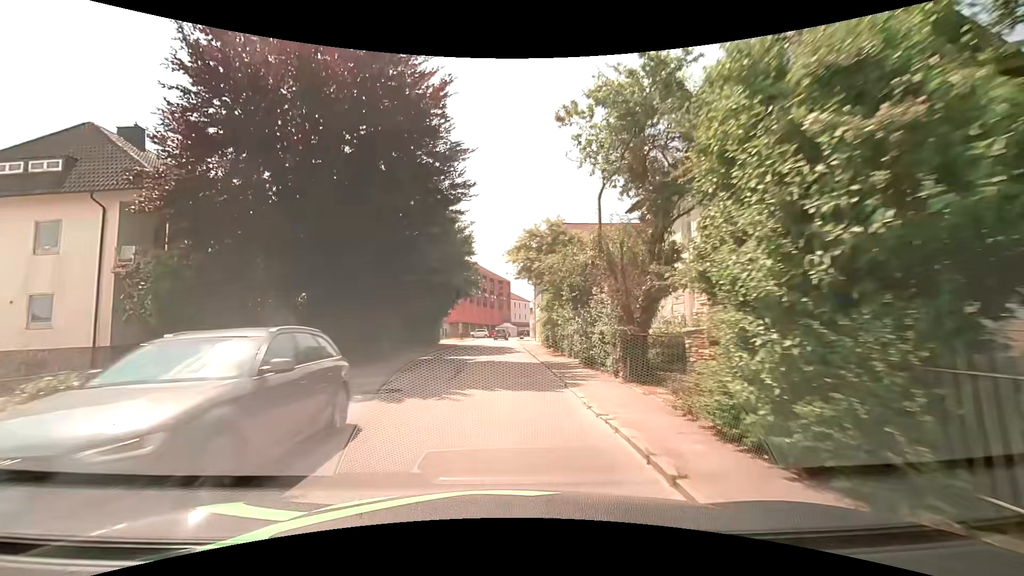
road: tertiary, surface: asphalt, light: Day
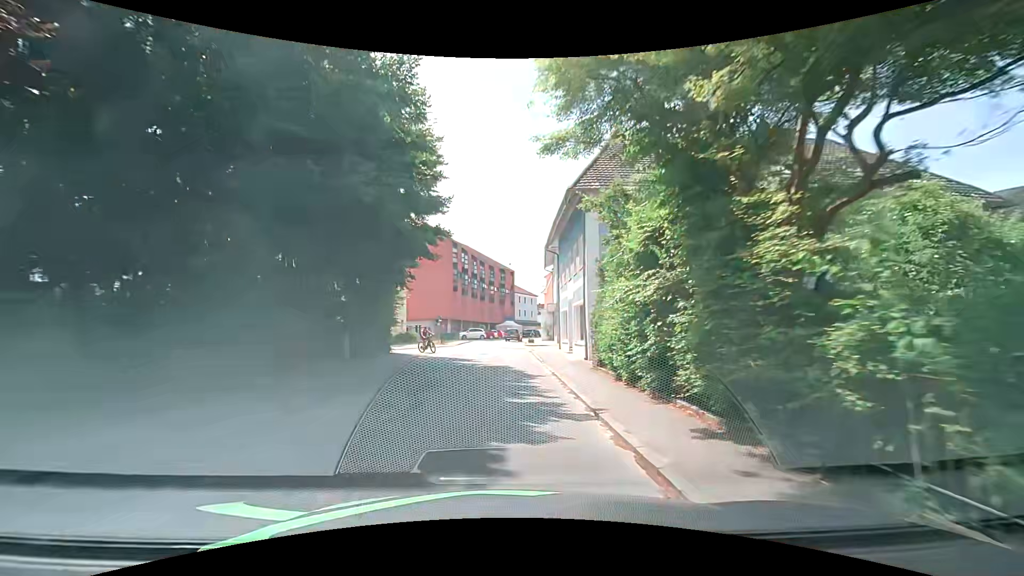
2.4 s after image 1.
(+0.1, +21.8) m; 0°
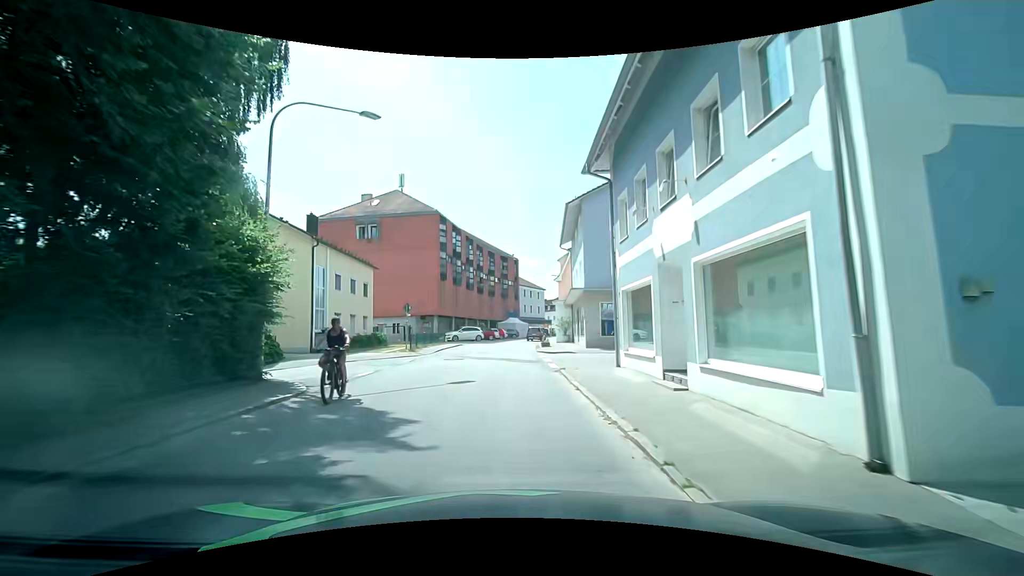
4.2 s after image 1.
(-0.1, +15.3) m; 0°
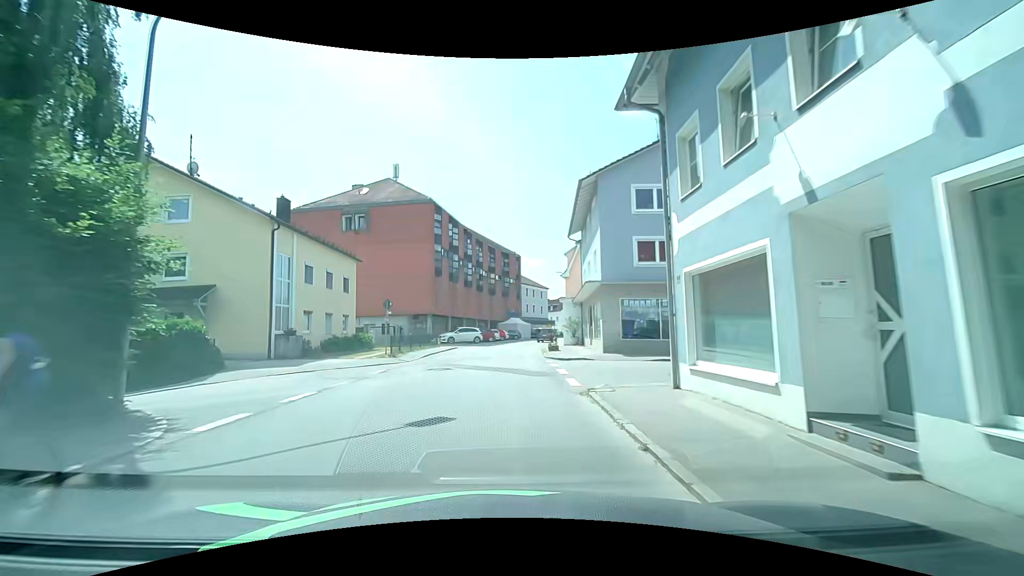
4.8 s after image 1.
(-0.1, +5.1) m; -2°
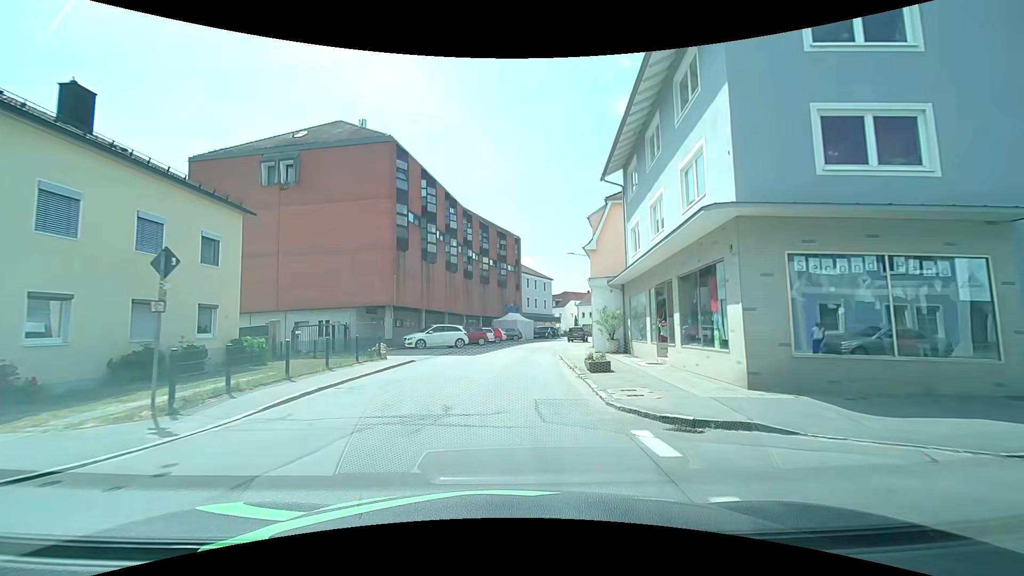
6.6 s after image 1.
(+0.1, +15.5) m; +1°
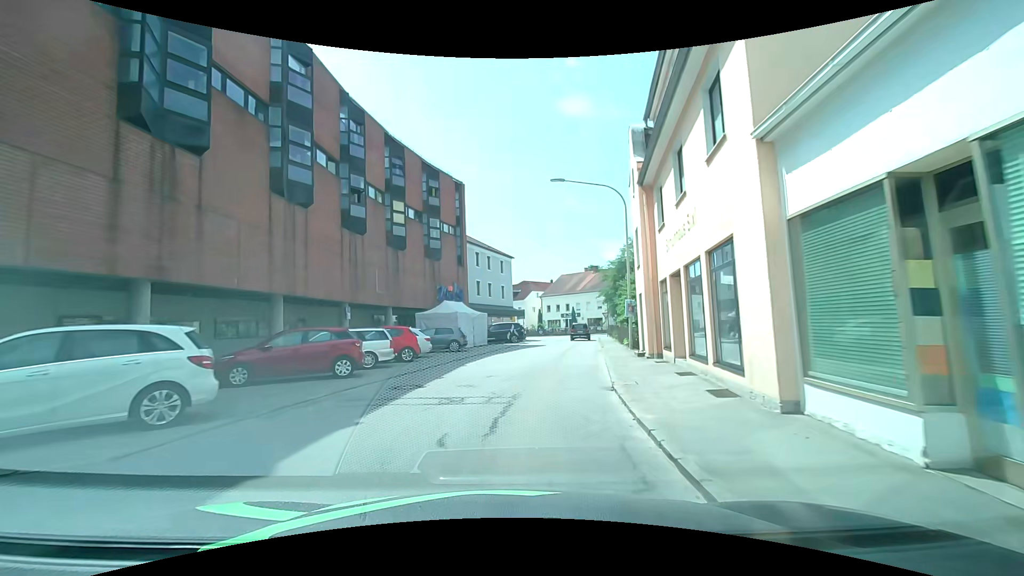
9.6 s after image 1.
(+1.0, +25.4) m; +6°
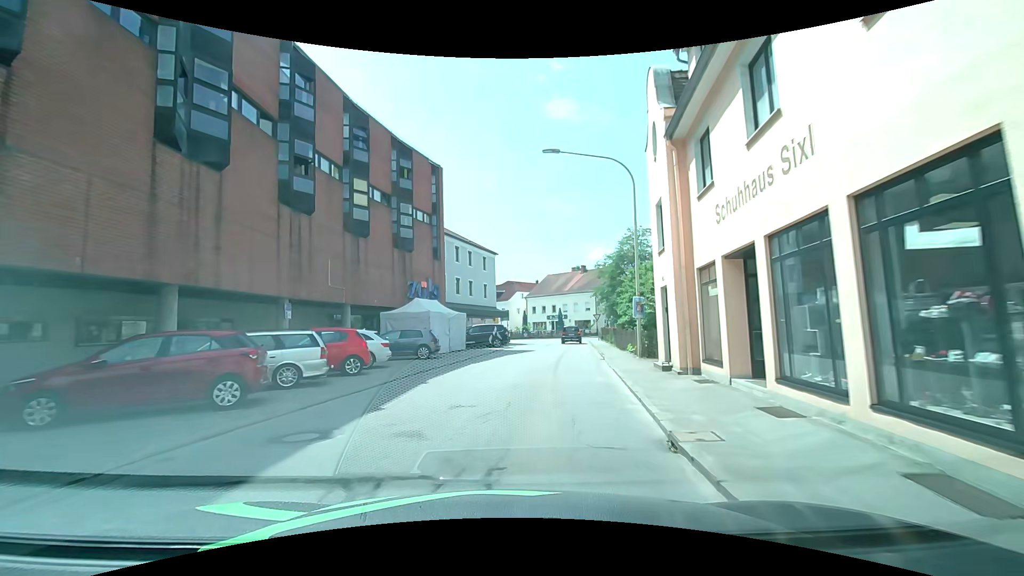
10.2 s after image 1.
(0.0, +4.9) m; +2°
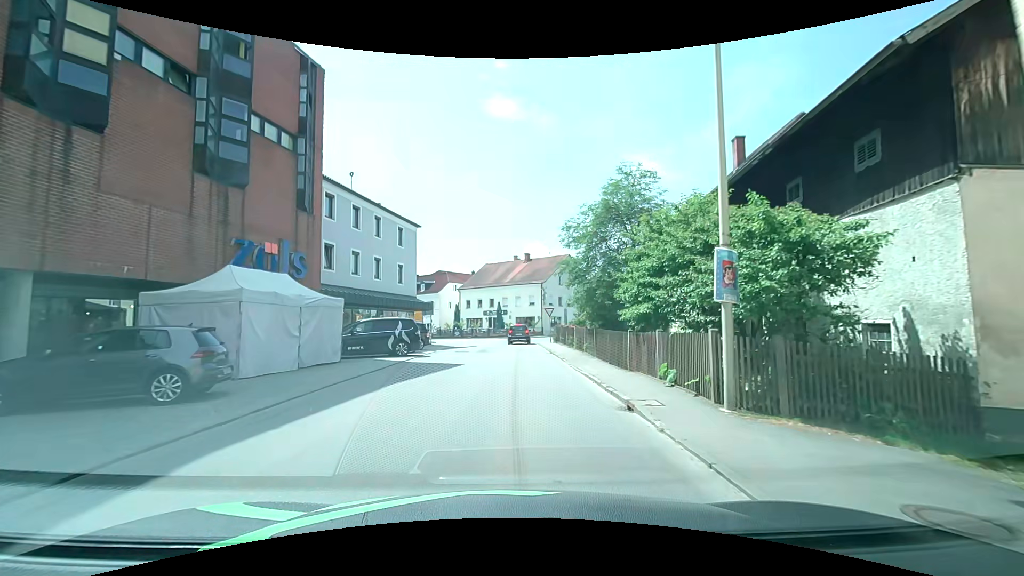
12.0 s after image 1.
(+0.6, +13.4) m; +7°
(0, +10) (+1, +20) (+1, +30) (+1, +40) (+2, +50) (+5, +59) (+11, +67) (+19, +74) (+26, +81) (+34, +87) m
